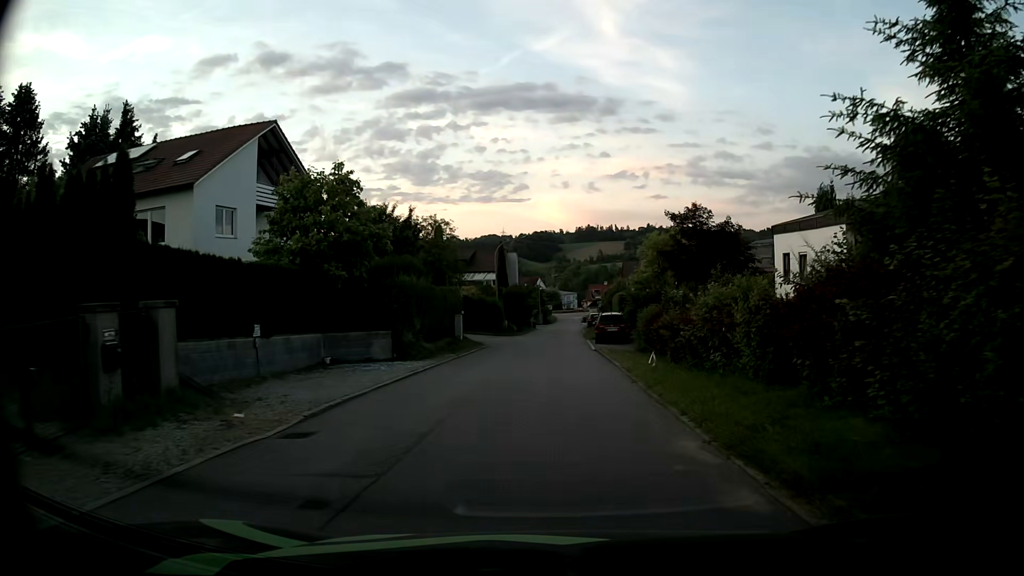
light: Day
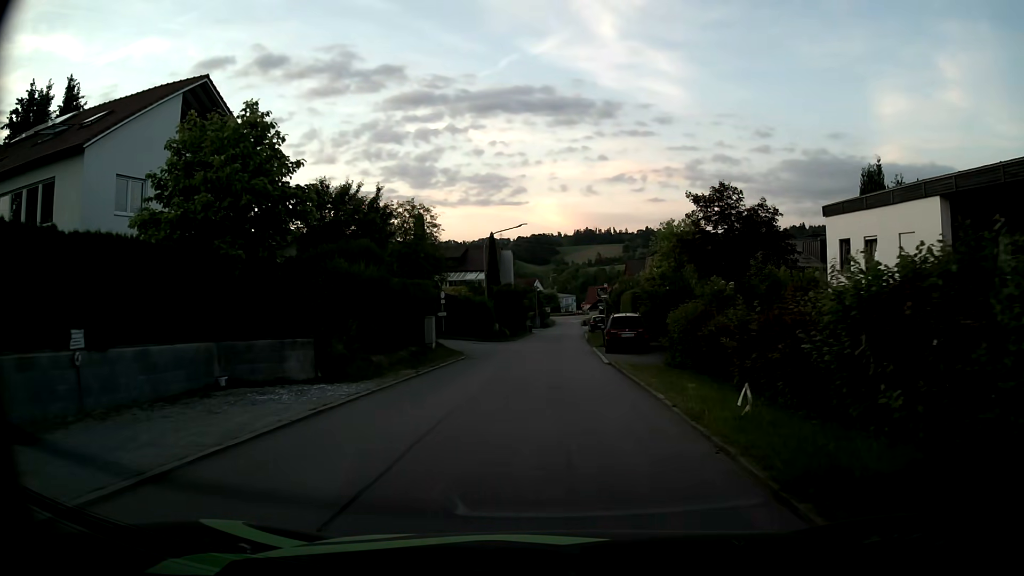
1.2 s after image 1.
(0.0, +7.4) m; 0°
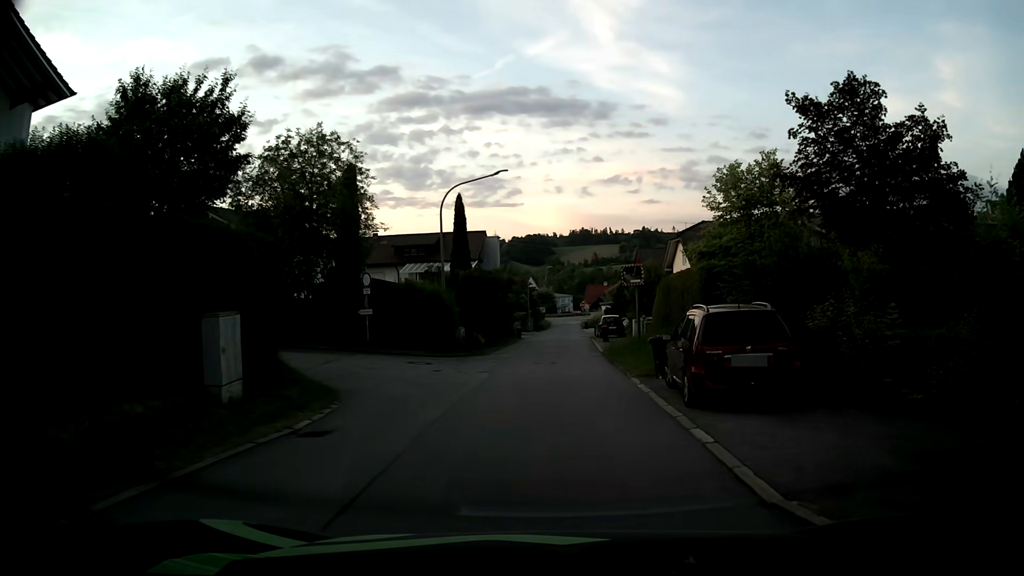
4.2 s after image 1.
(+0.2, +16.5) m; +1°
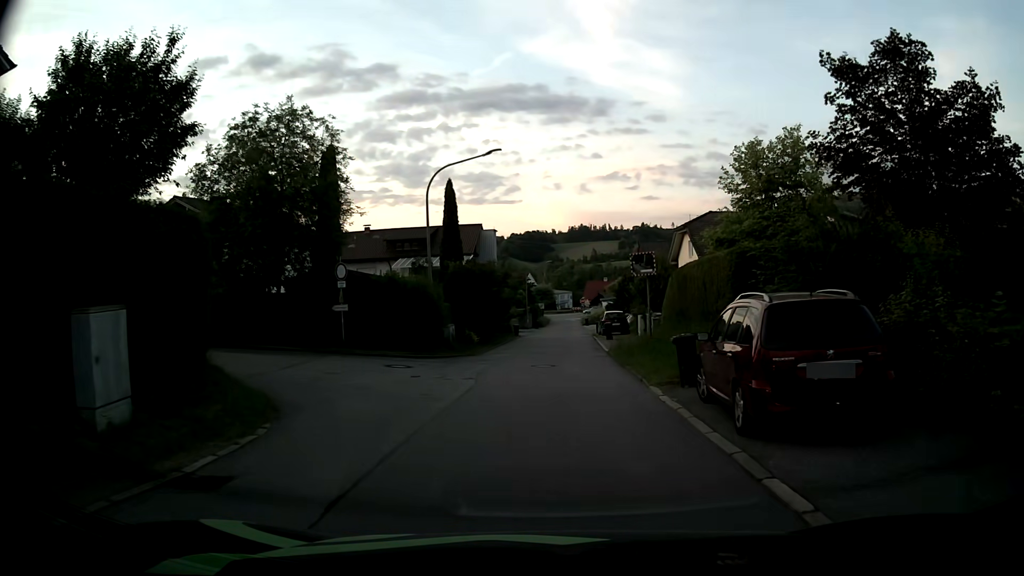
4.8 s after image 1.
(0.0, +3.0) m; 0°
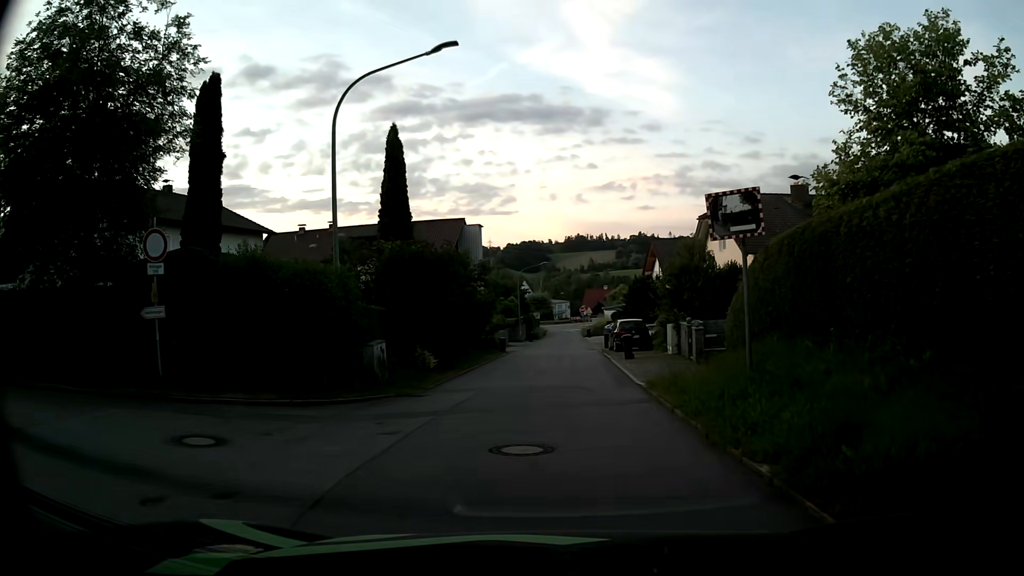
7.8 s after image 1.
(+0.1, +10.9) m; 0°
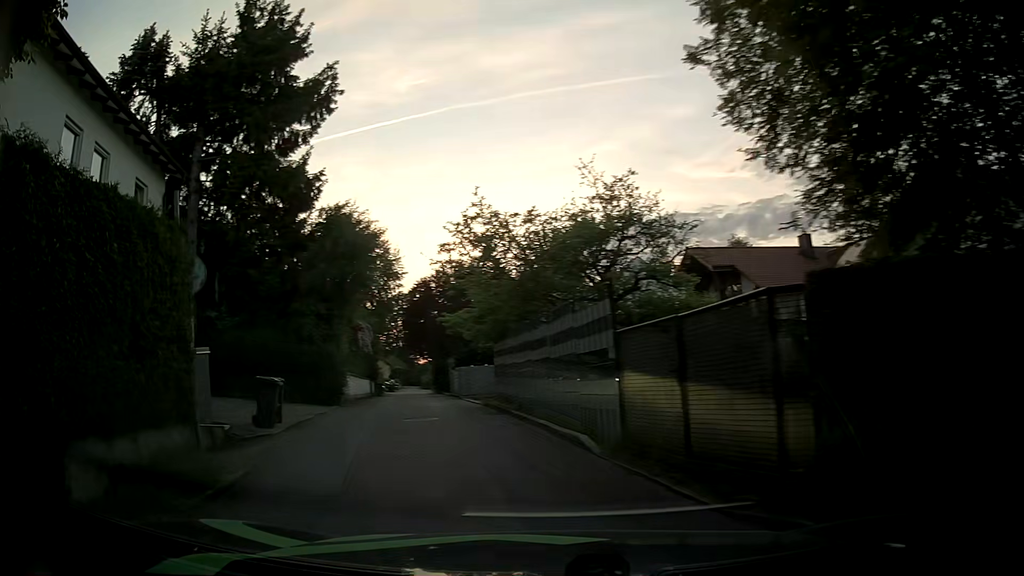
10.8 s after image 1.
(-5.4, +7.9) m; -78°
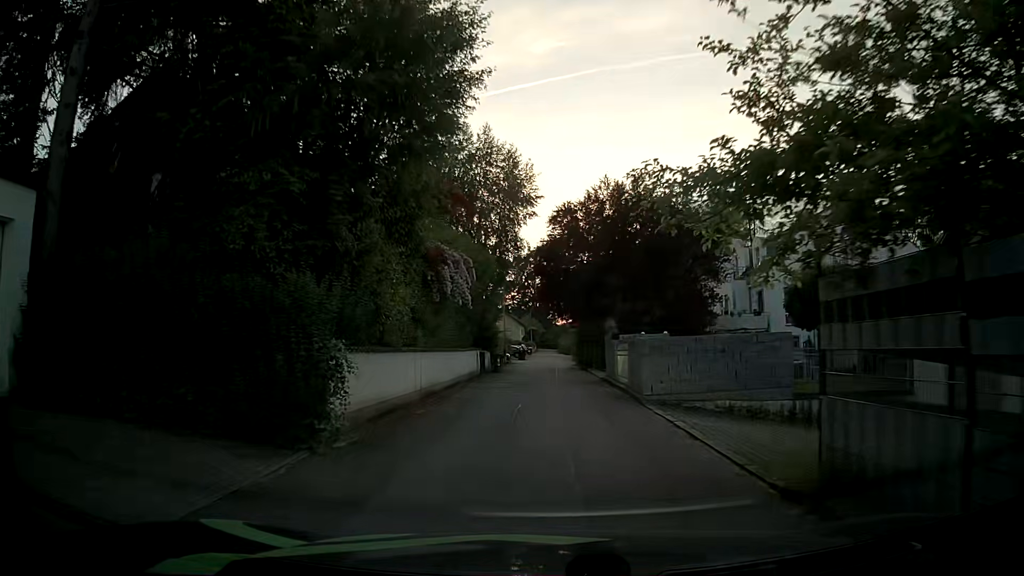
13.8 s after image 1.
(-2.0, +15.0) m; -11°
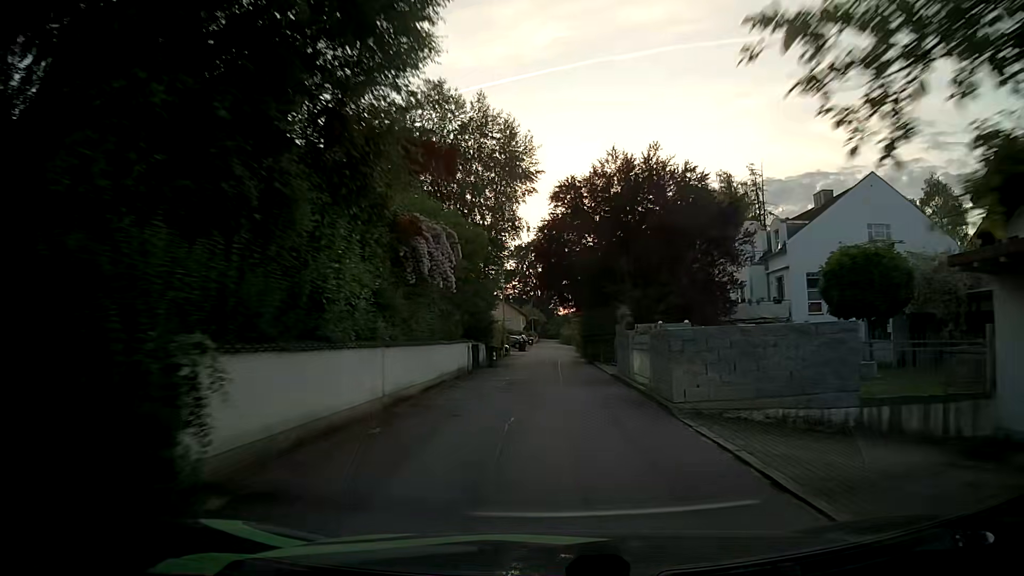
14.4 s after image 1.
(+0.1, +3.5) m; +1°
